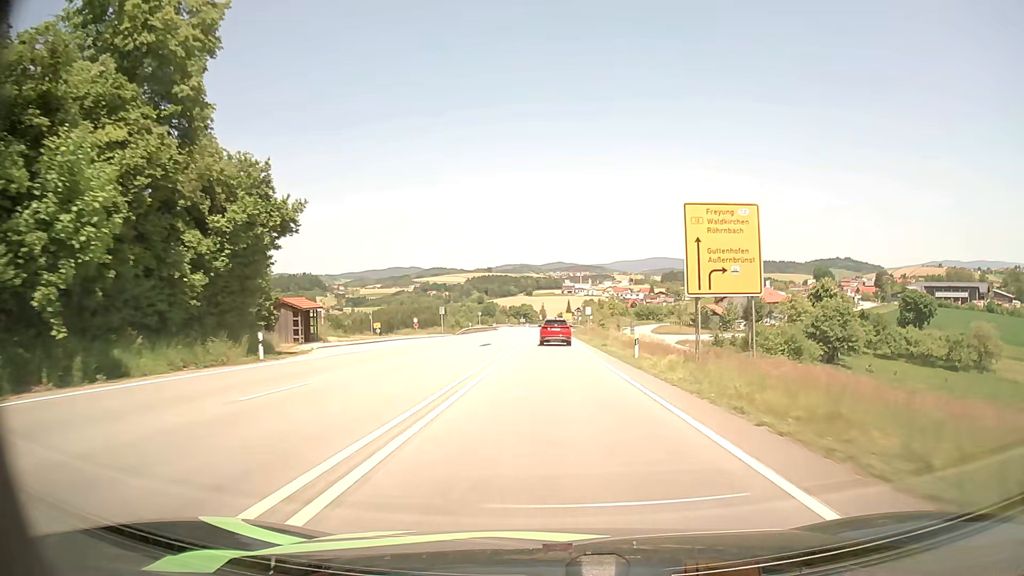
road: primary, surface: asphalt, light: Day
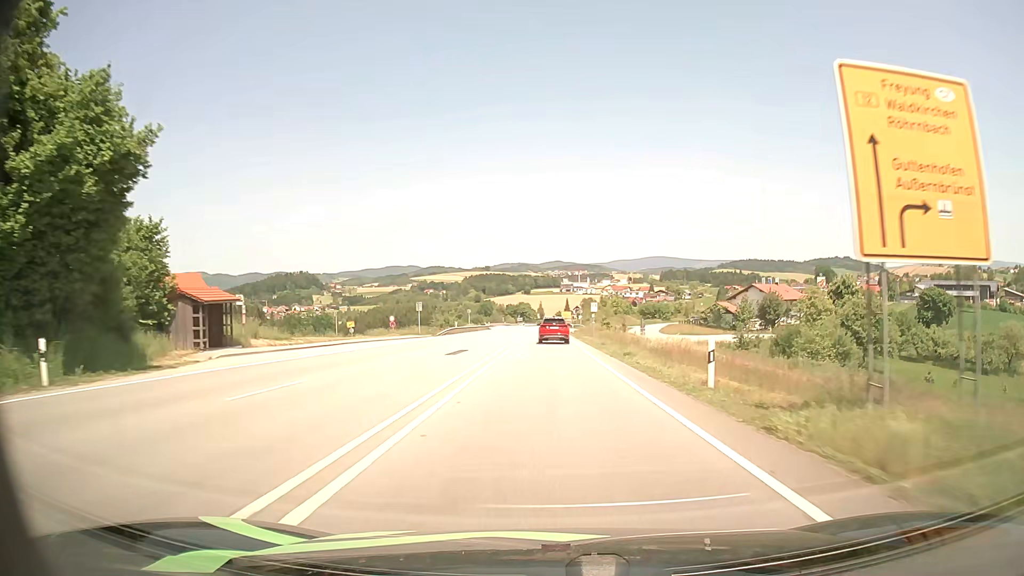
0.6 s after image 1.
(0.0, +12.1) m; 0°
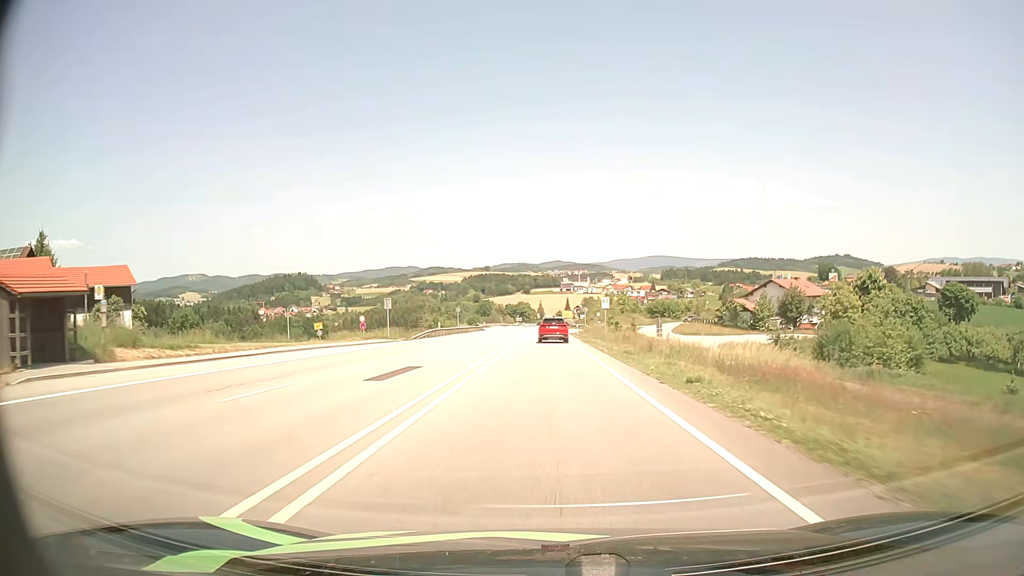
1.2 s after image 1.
(0.0, +12.0) m; 0°
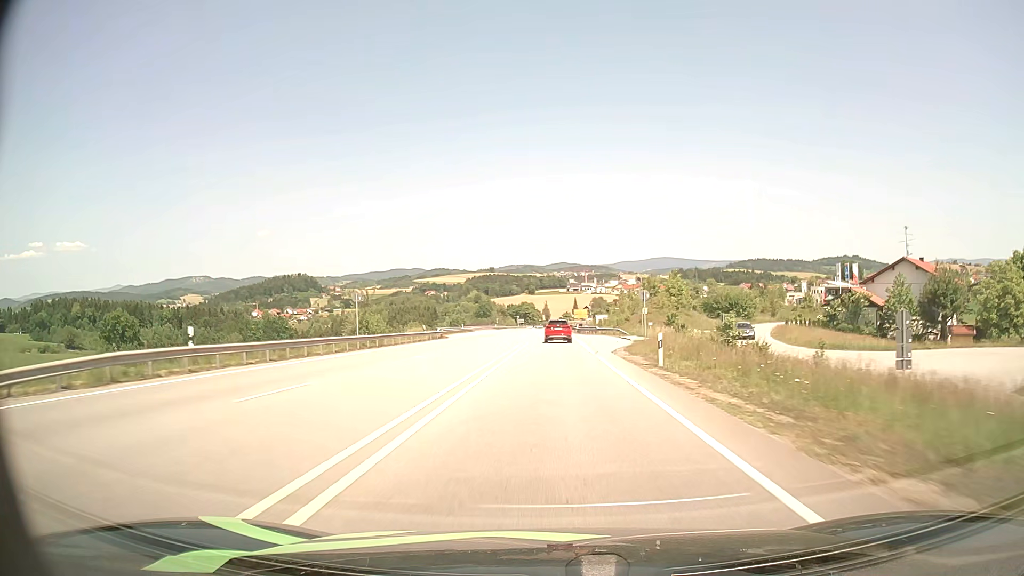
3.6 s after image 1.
(0.0, +47.9) m; 0°
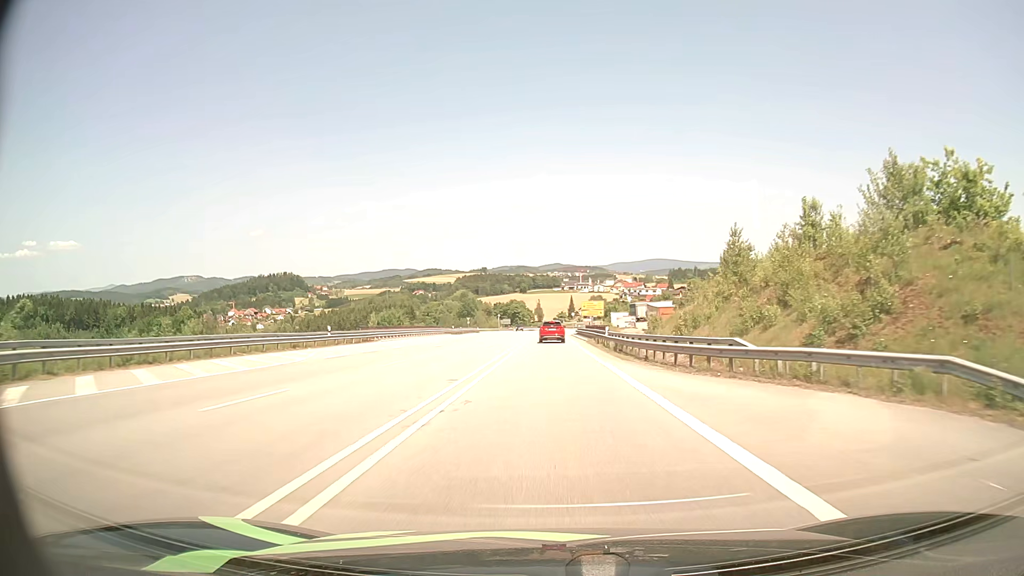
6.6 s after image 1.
(+0.4, +61.4) m; +1°
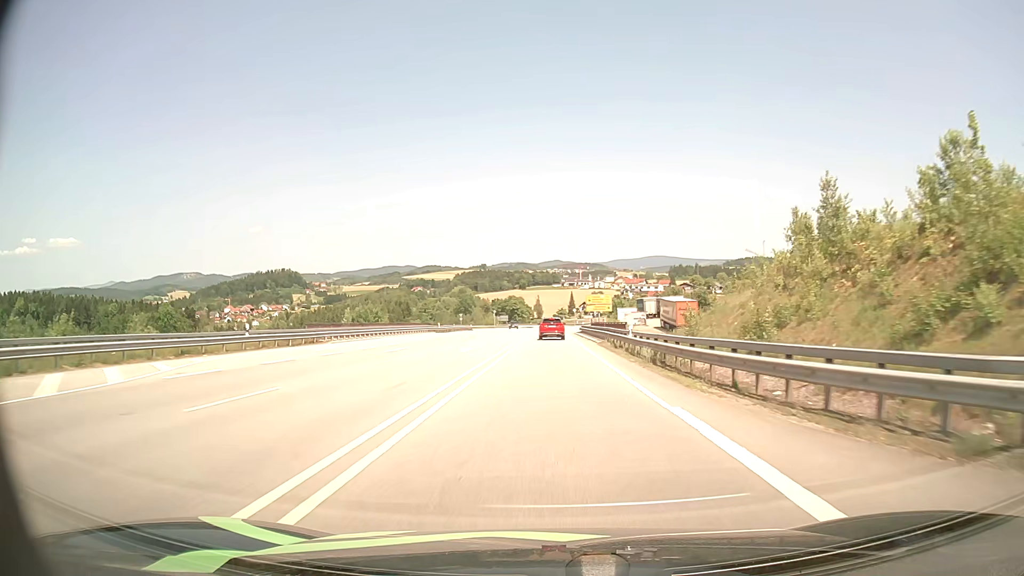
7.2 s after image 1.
(0.0, +12.4) m; 0°
(0, +10) (0, +20) (0, +30) (0, +40) (0, +50) (0, +60) (0, +70) (0, +80) (0, +90) (0, +100) m
